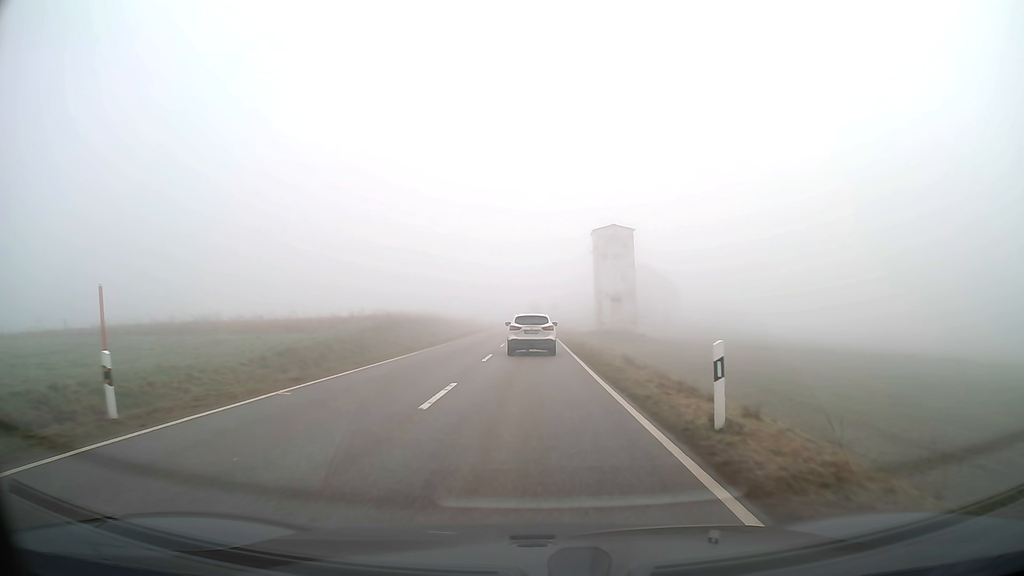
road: tertiary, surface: asphalt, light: Day
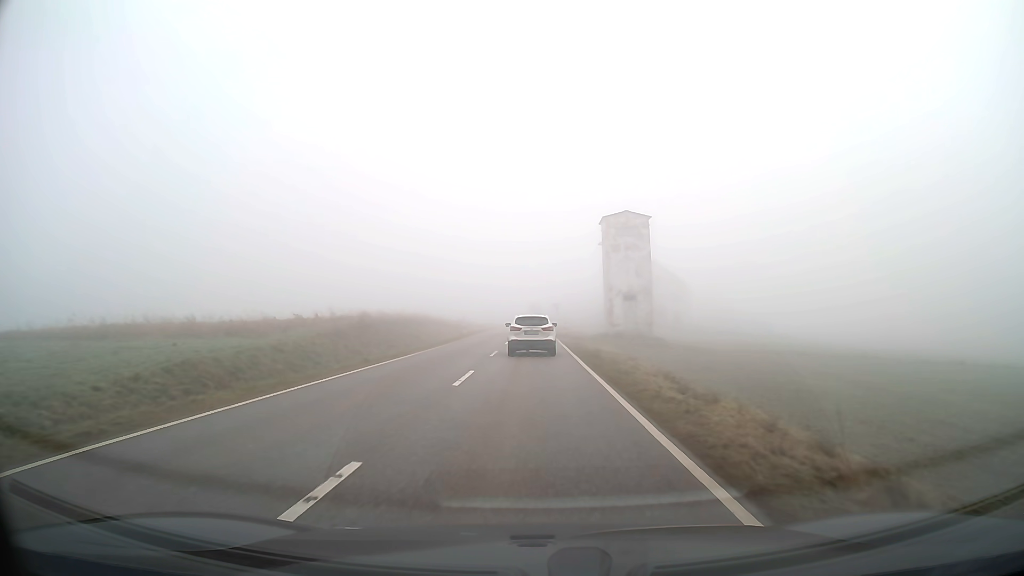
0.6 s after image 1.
(0.0, +8.0) m; 0°
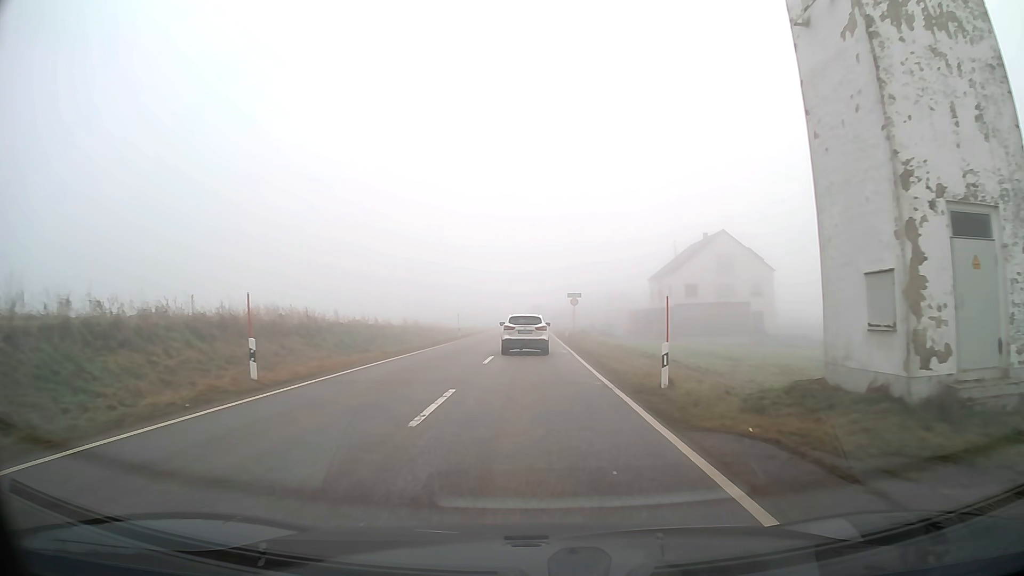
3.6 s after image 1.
(0.0, +40.8) m; 0°
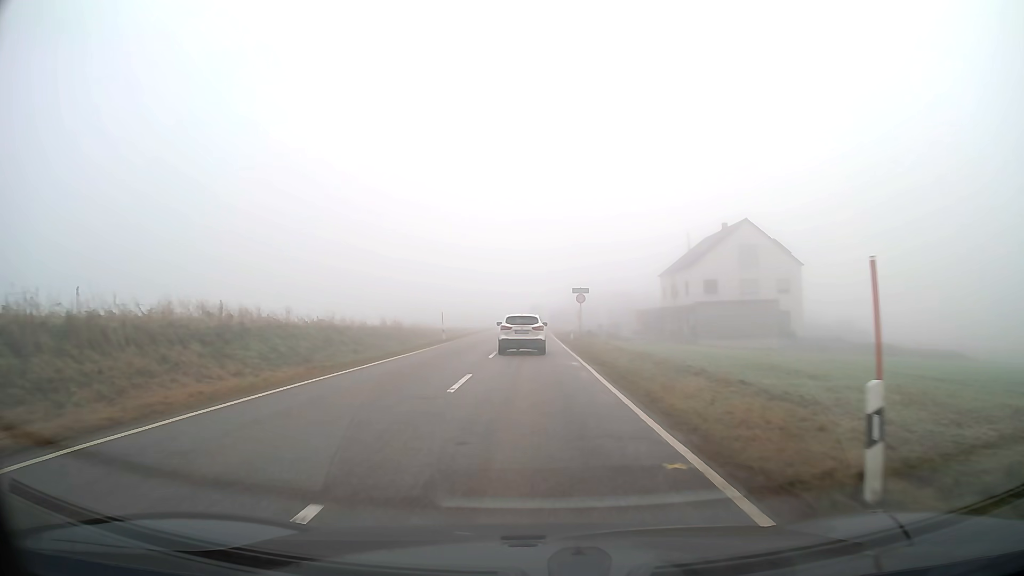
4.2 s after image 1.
(0.0, +8.1) m; 0°
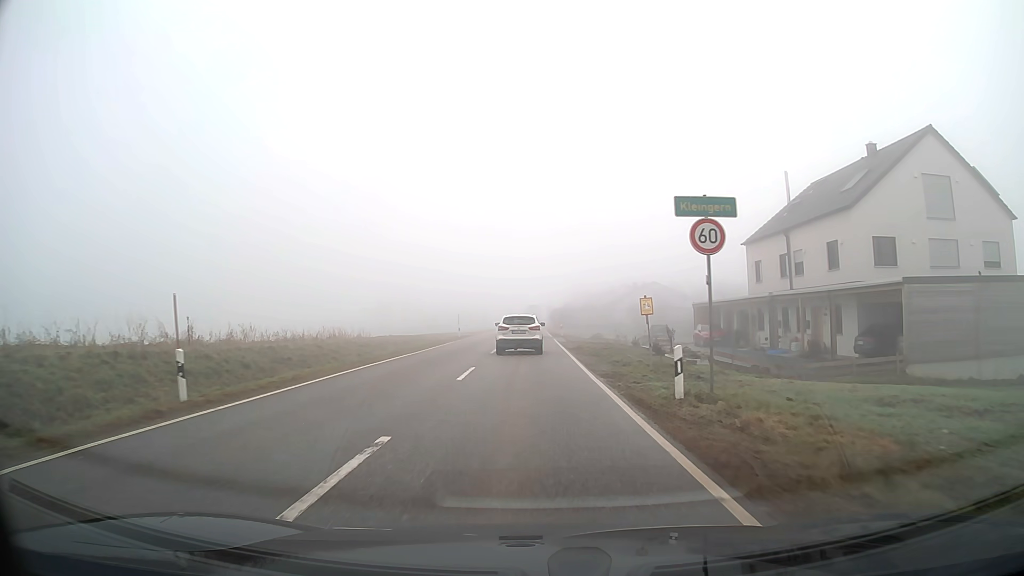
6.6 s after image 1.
(+0.1, +32.0) m; 0°
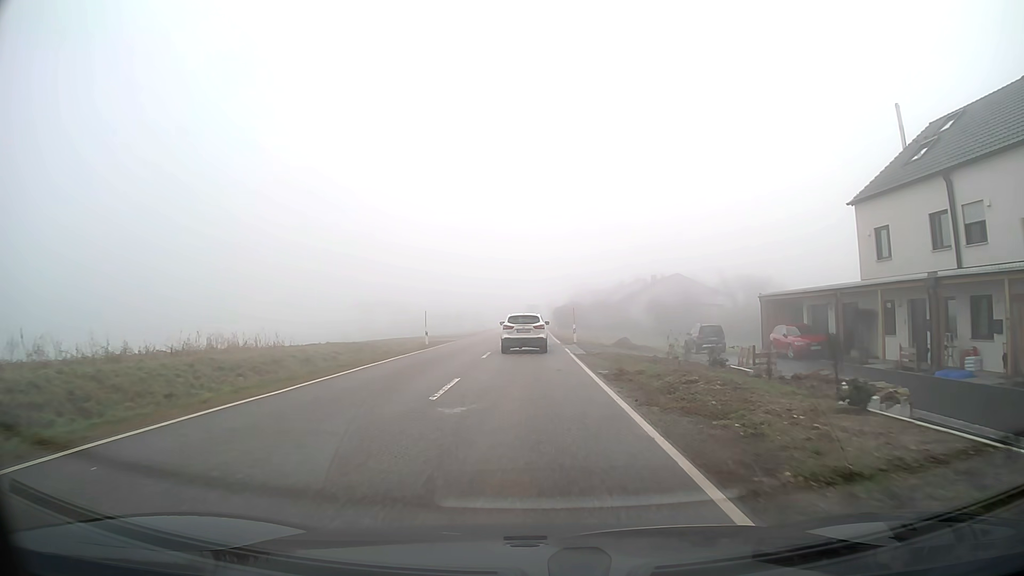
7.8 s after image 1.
(0.0, +15.8) m; 0°
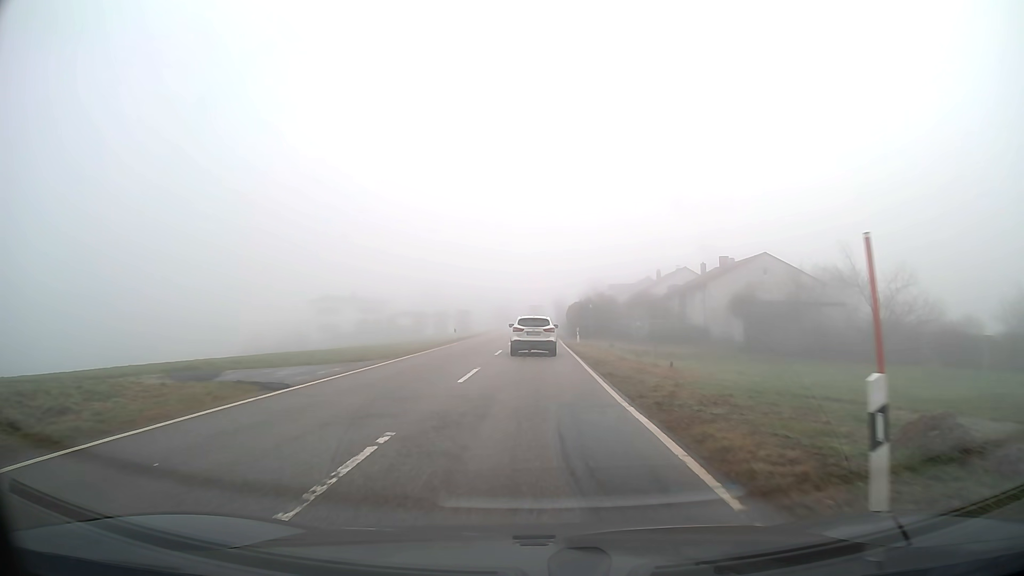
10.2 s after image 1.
(-0.1, +31.1) m; 0°
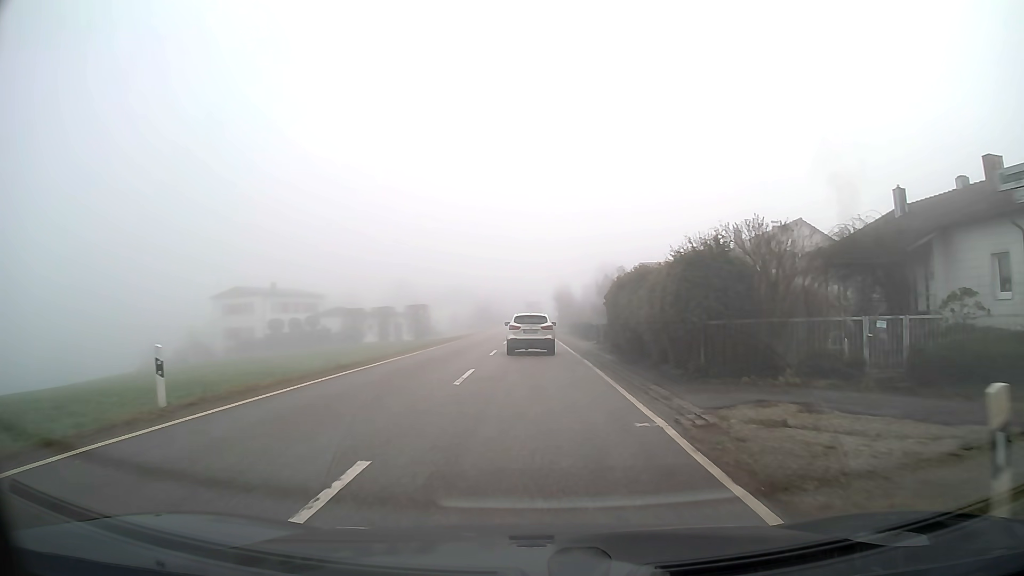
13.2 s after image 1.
(+0.2, +36.7) m; +1°
